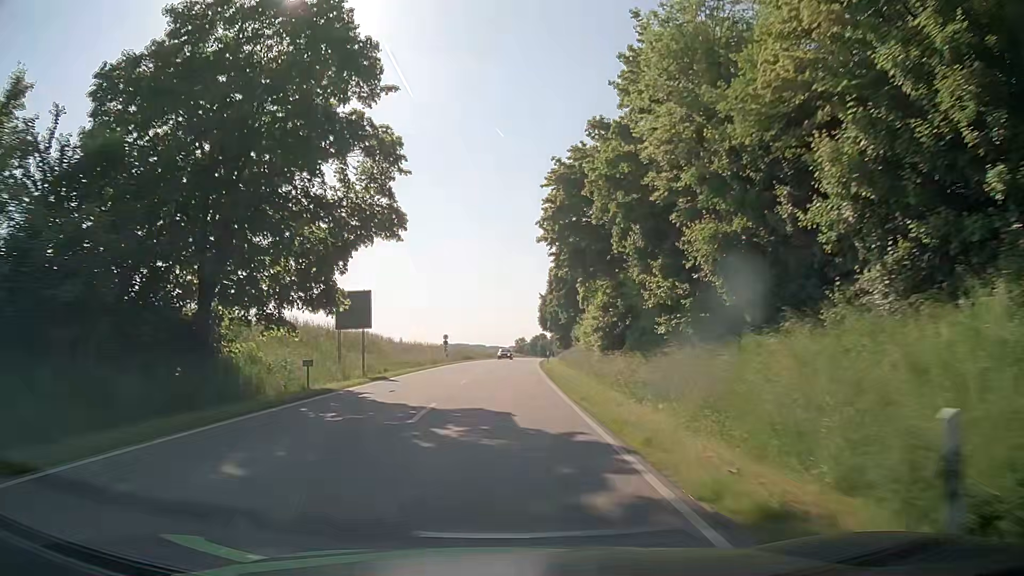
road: secondary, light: Day
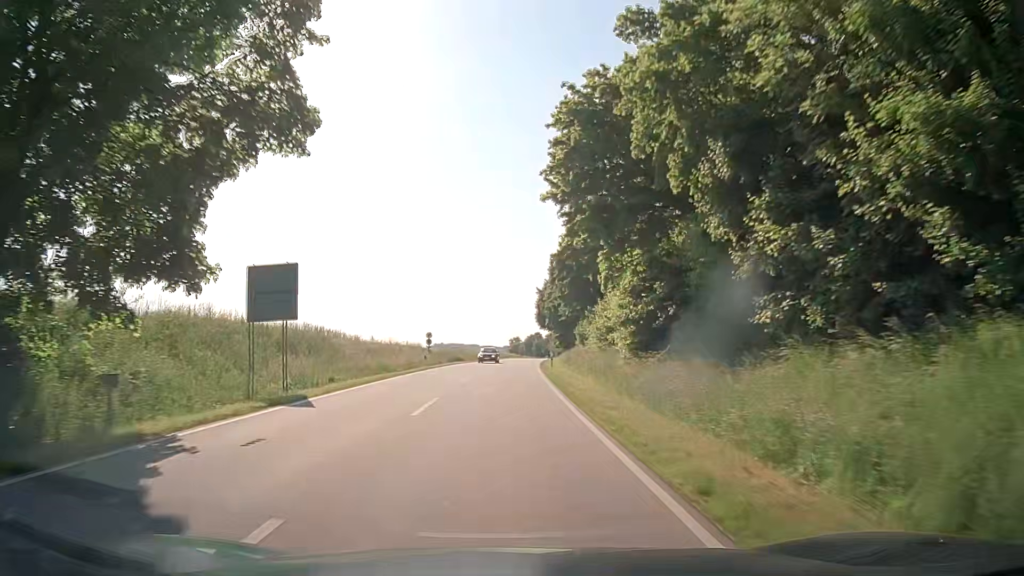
(0.0, +10.8) m; 0°
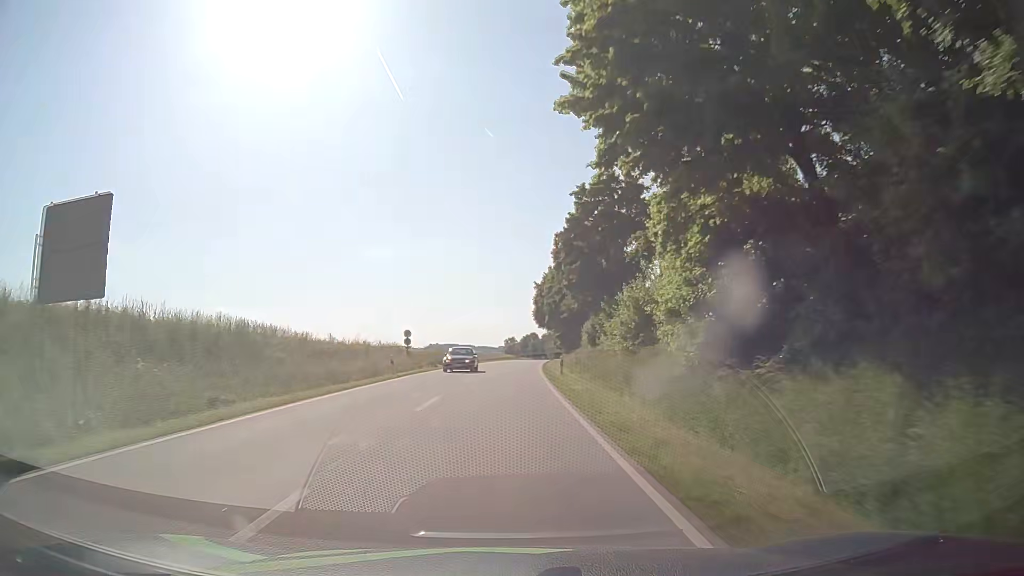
(0.0, +10.9) m; 0°
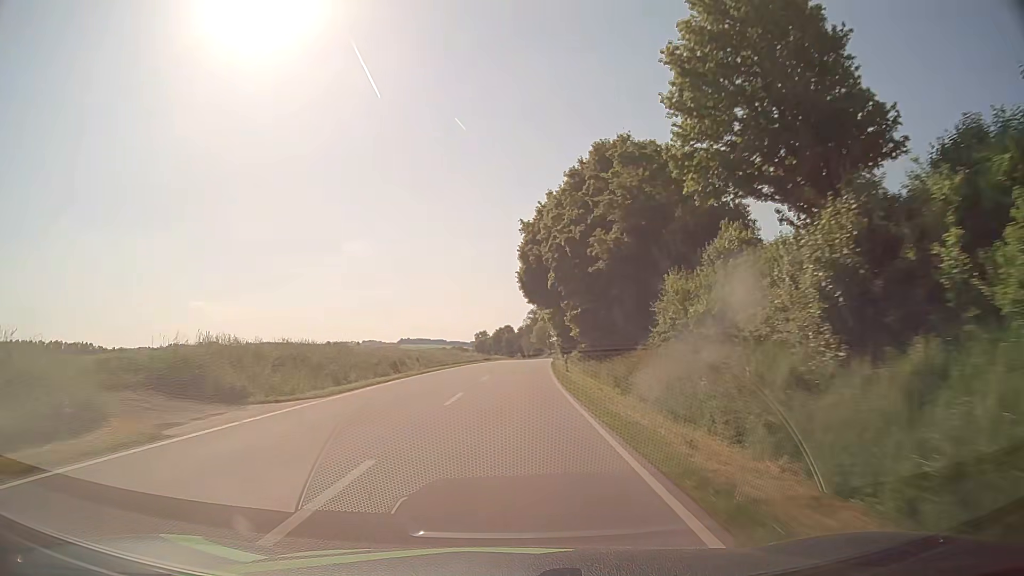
(+1.0, +46.4) m; +2°
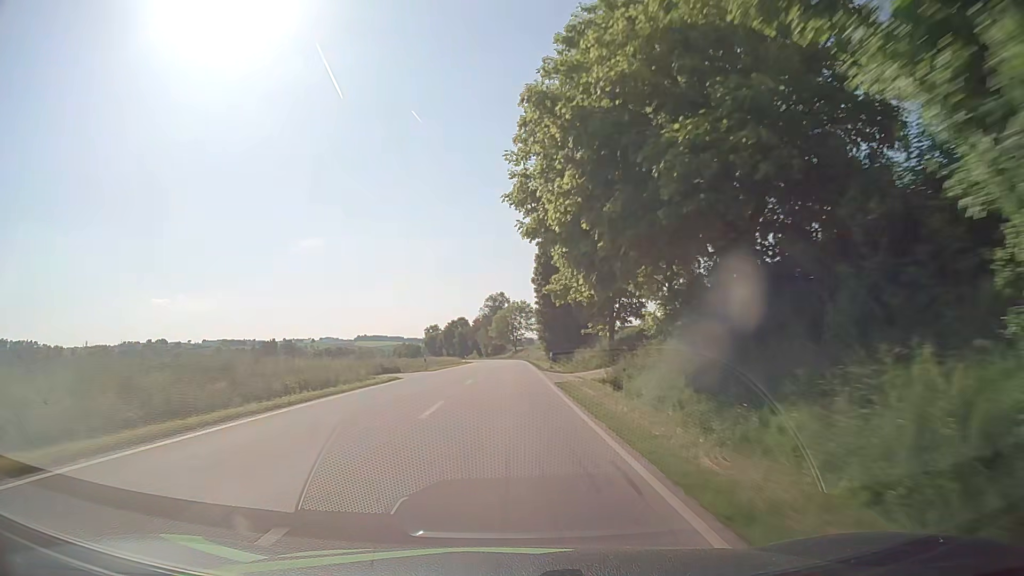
(+1.8, +51.4) m; +3°
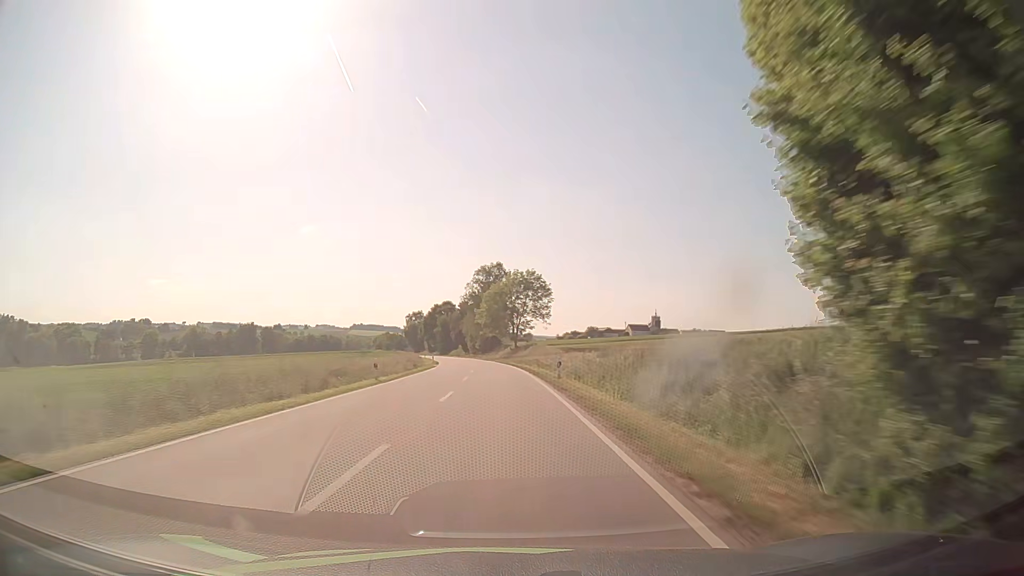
(+0.8, +55.8) m; +1°
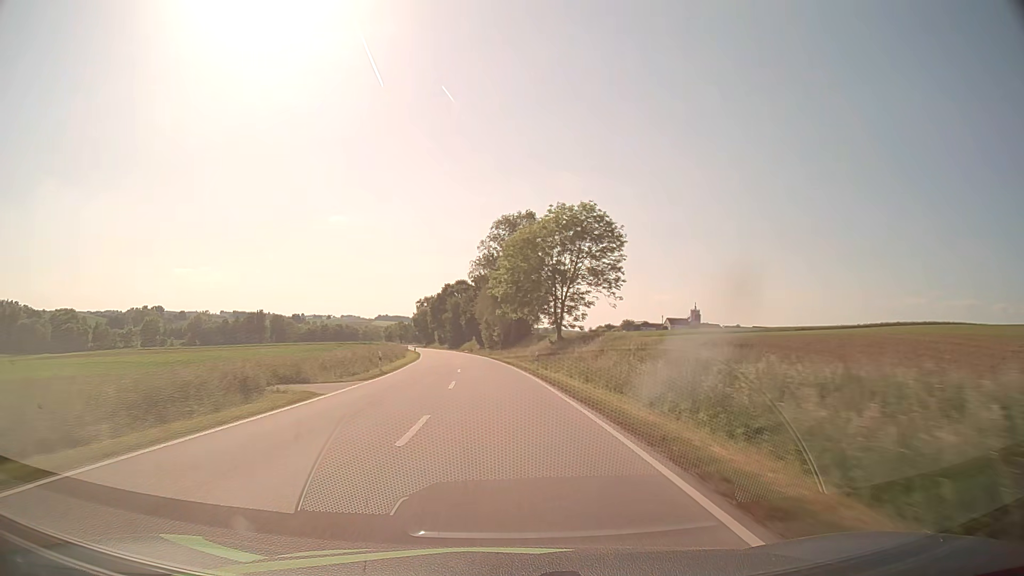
(-0.6, +44.5) m; -2°
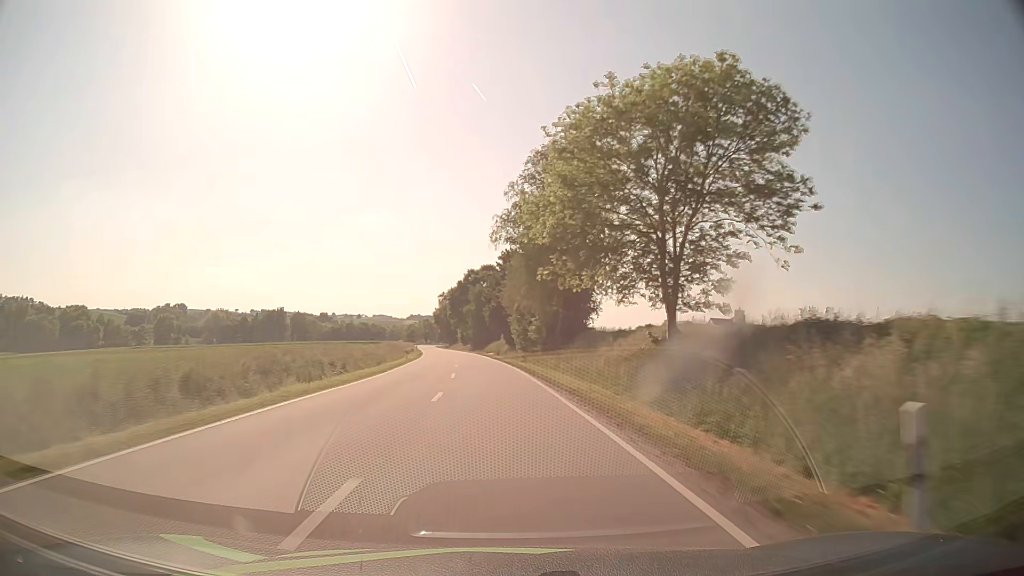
(-0.7, +30.5) m; -3°
(0, +10) (0, +20) (-1, +30) (-1, +40) (-2, +50) (-3, +60) (-4, +70) (-5, +80) (-7, +90) (-8, +100) m
